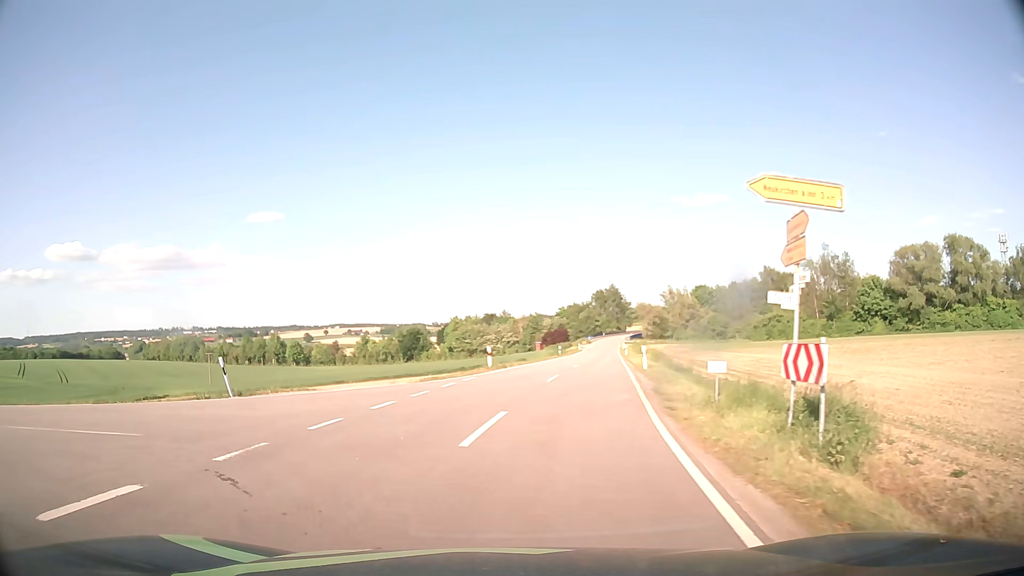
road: tertiary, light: Day
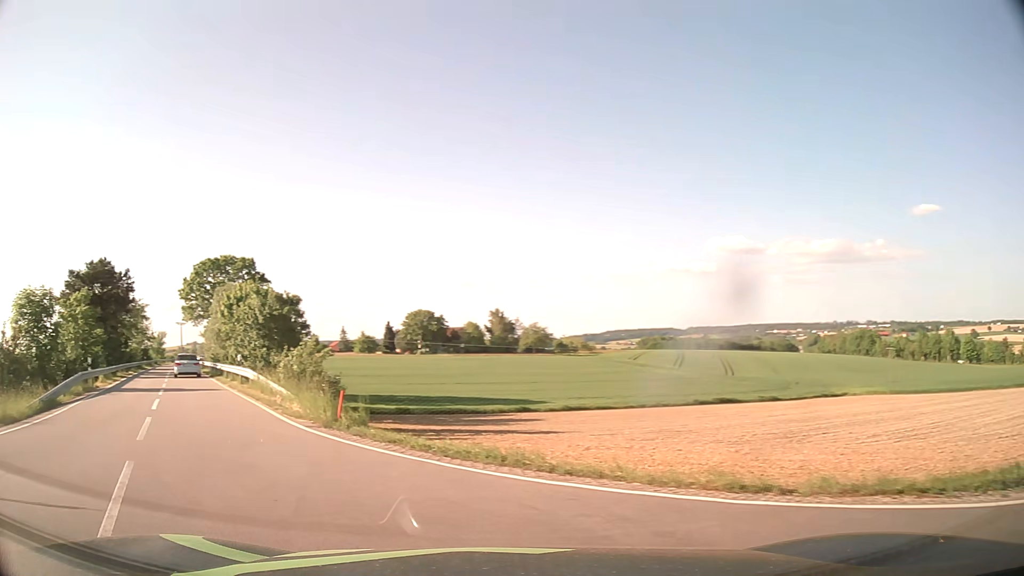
(-5.1, +10.5) m; -58°
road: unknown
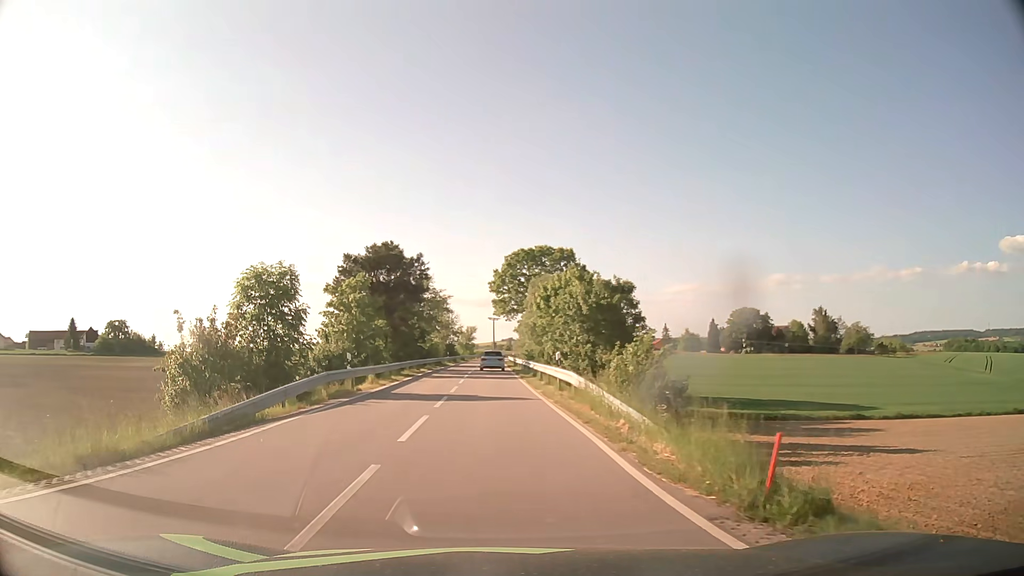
(-2.0, +6.9) m; -27°
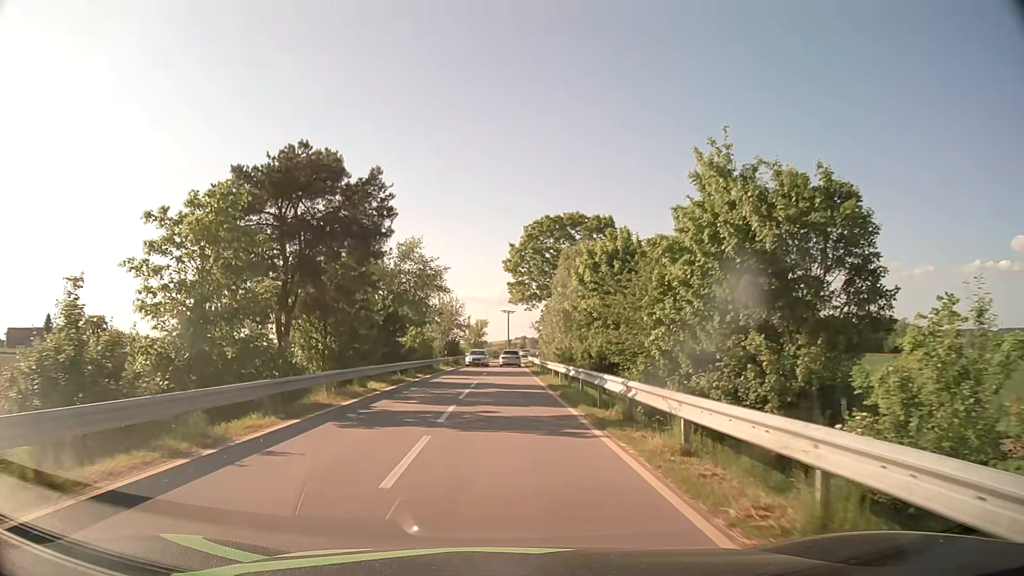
(-0.7, +22.2) m; -1°
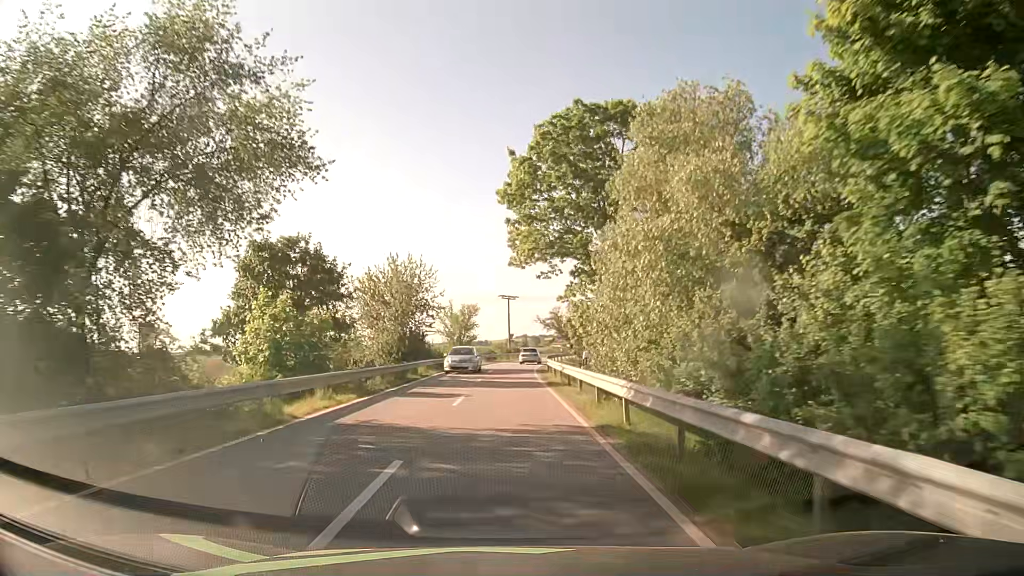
(+0.1, +33.0) m; 0°
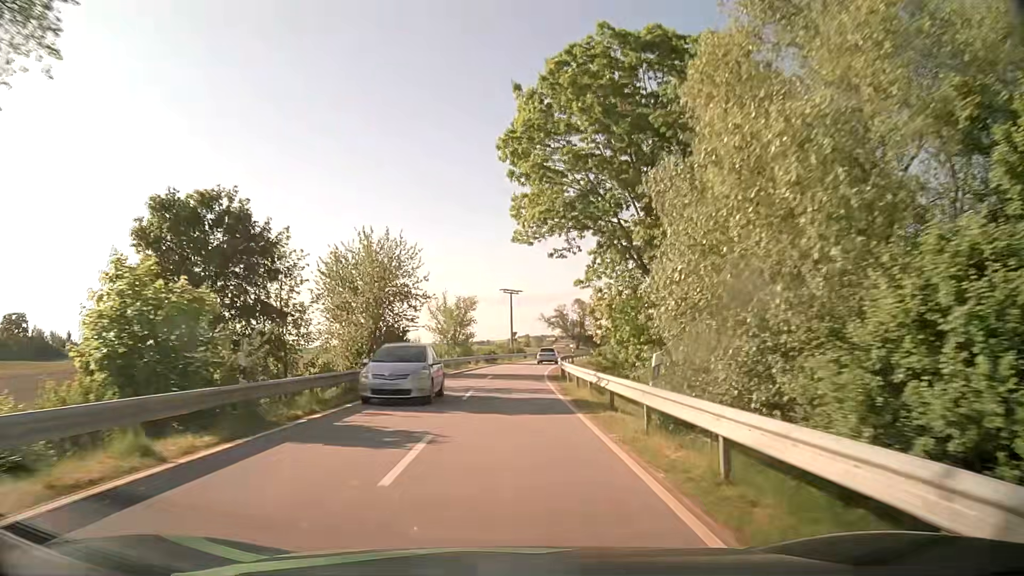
(0.0, +9.8) m; 0°
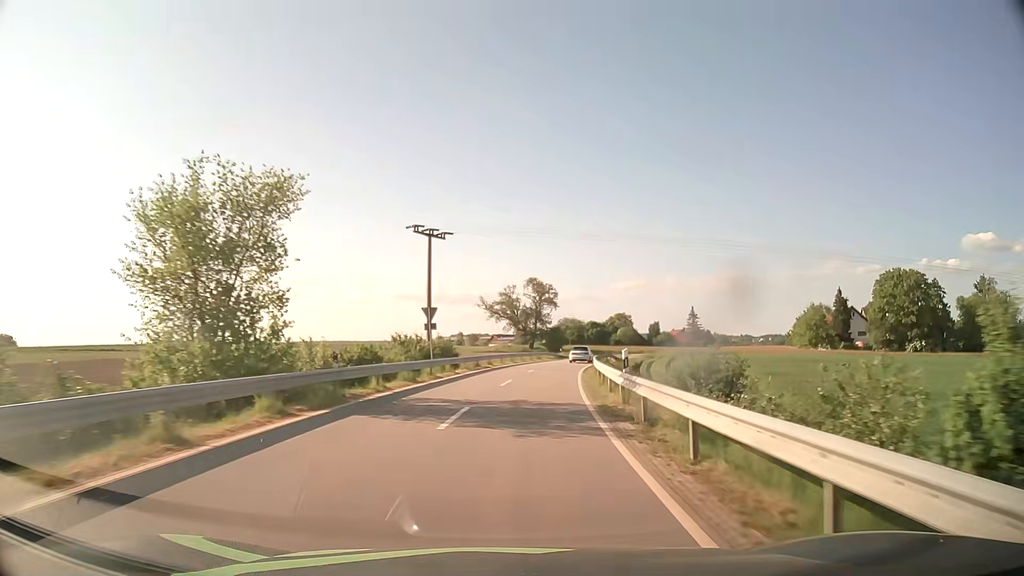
(+0.9, +43.4) m; +5°
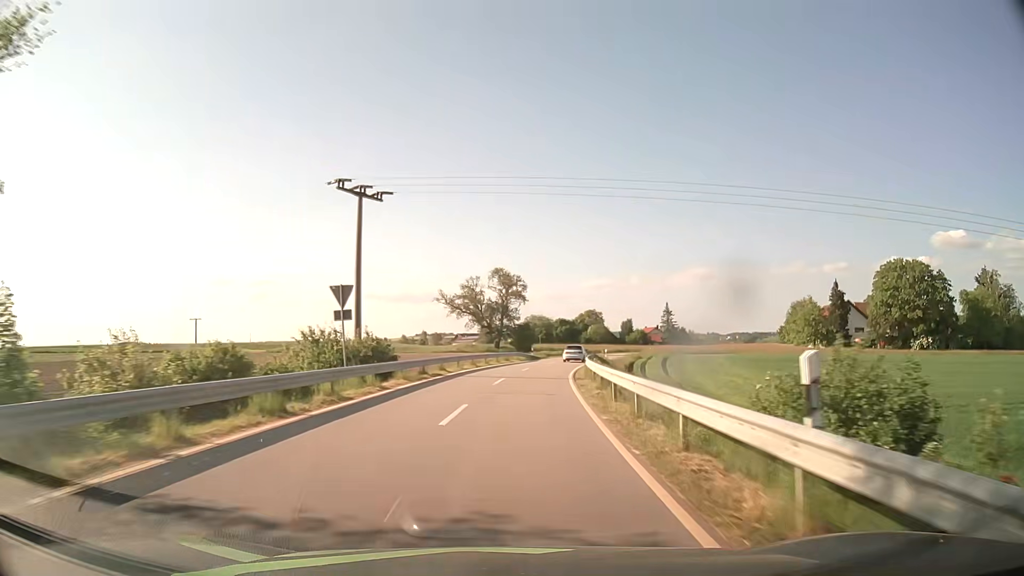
(+0.3, +11.6) m; +3°
(0, +10) (+1, +20) (+2, +30) (+3, +40) (+4, +50) (+6, +60) (+9, +69) (+12, +79) (+15, +88) (+19, +98) m
